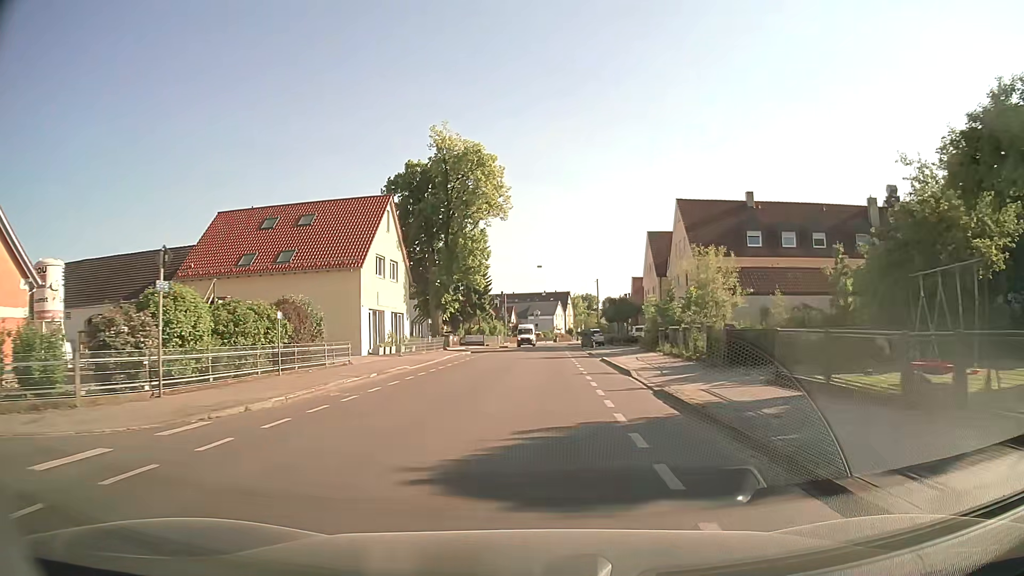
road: tertiary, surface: asphalt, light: Day
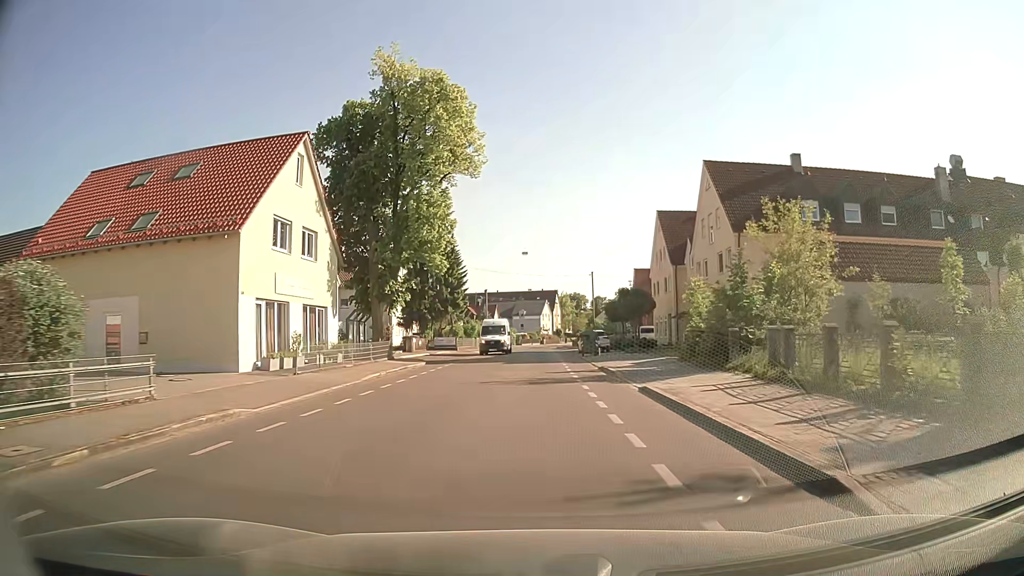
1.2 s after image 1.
(+0.2, +14.1) m; +1°
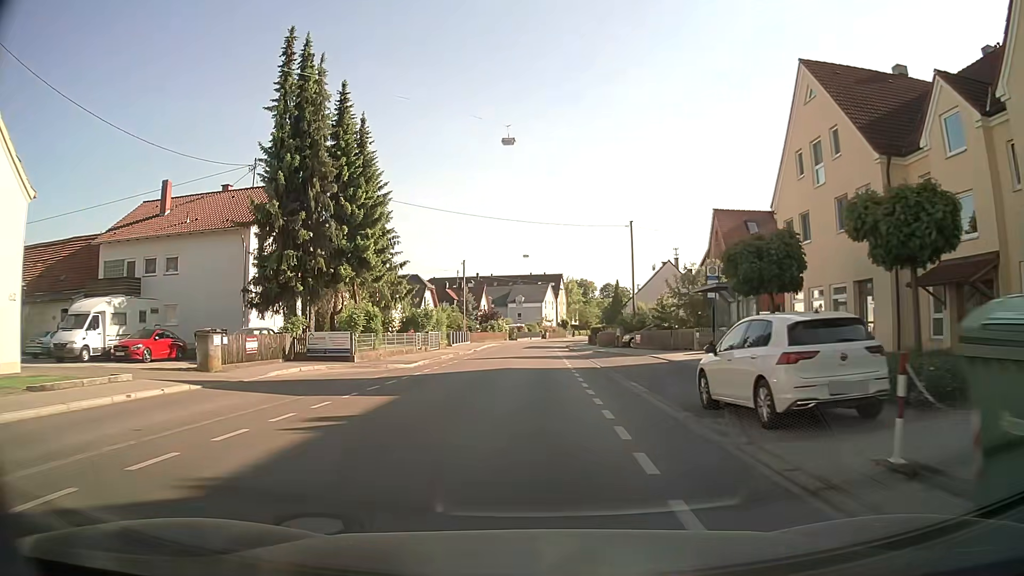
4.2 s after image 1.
(+0.3, +35.6) m; 0°
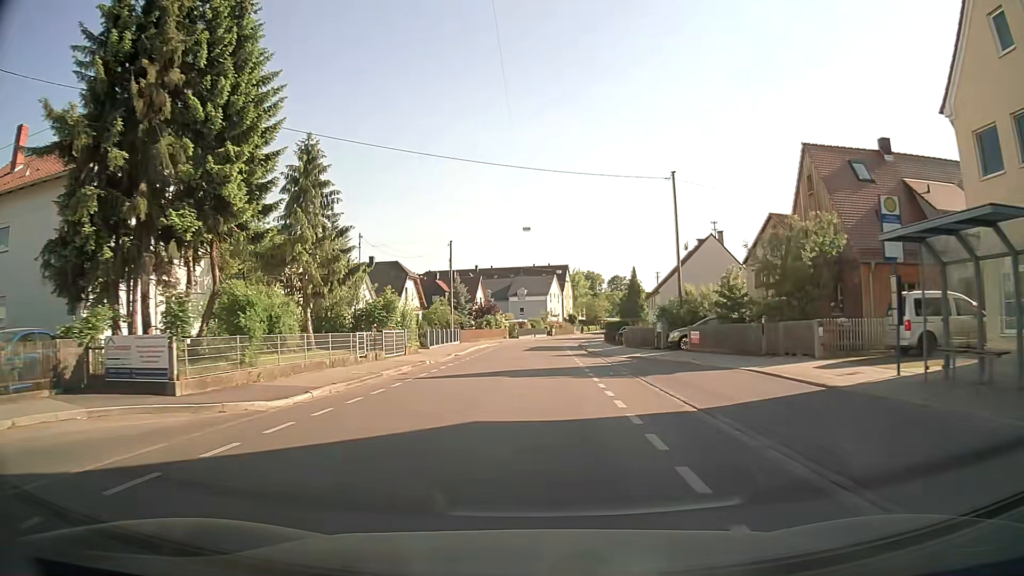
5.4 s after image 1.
(+0.1, +15.0) m; 0°
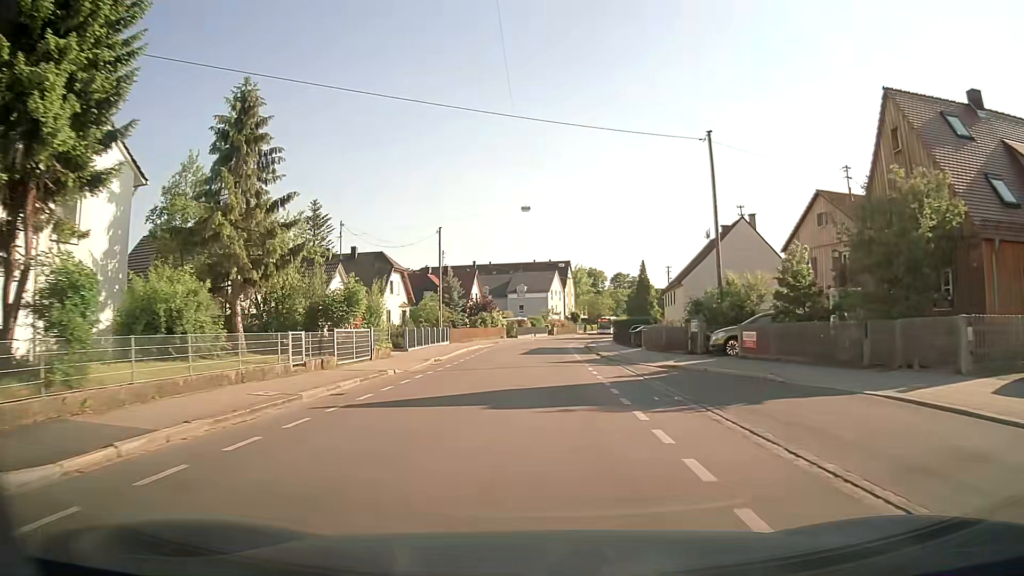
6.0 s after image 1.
(0.0, +7.7) m; 0°
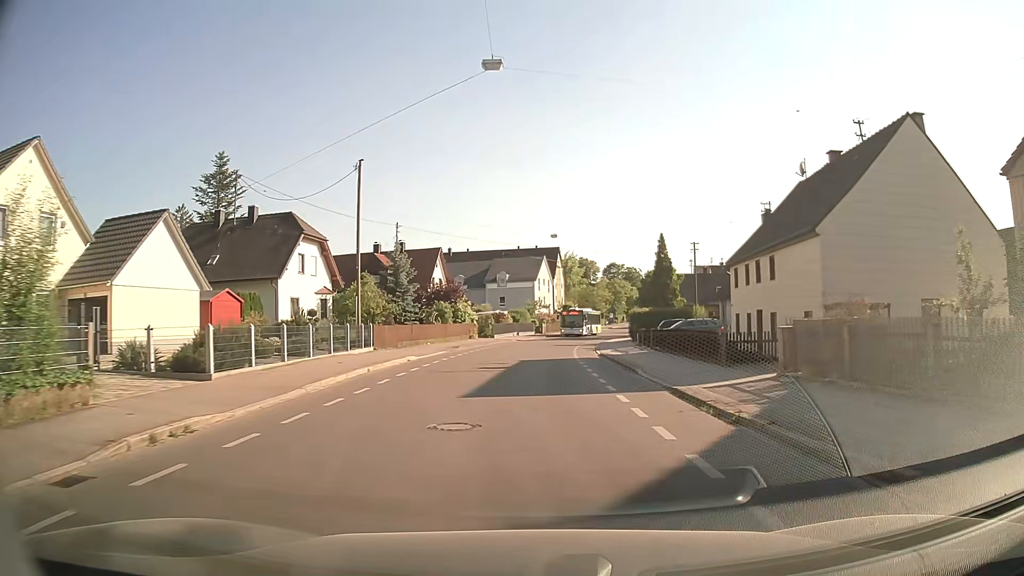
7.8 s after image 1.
(+0.1, +22.0) m; +1°
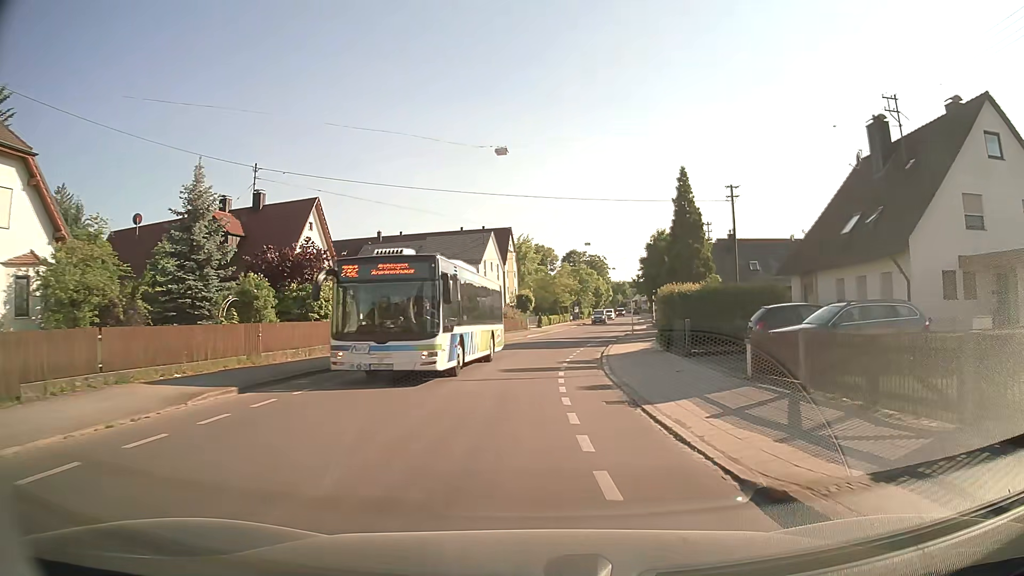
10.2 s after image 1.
(+0.8, +26.6) m; +4°
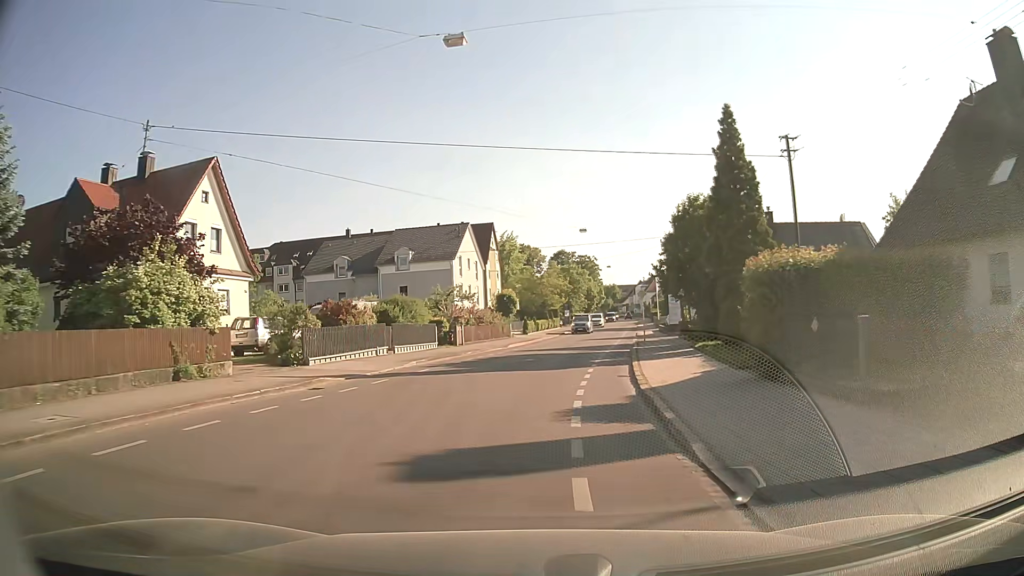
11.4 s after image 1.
(+0.2, +12.3) m; 0°
(0, +10) (+1, +20) (+2, +30) (+4, +40) (+5, +50) (+7, +59) (+9, +69) (+10, +79) (+12, +89) (+14, +99) m
